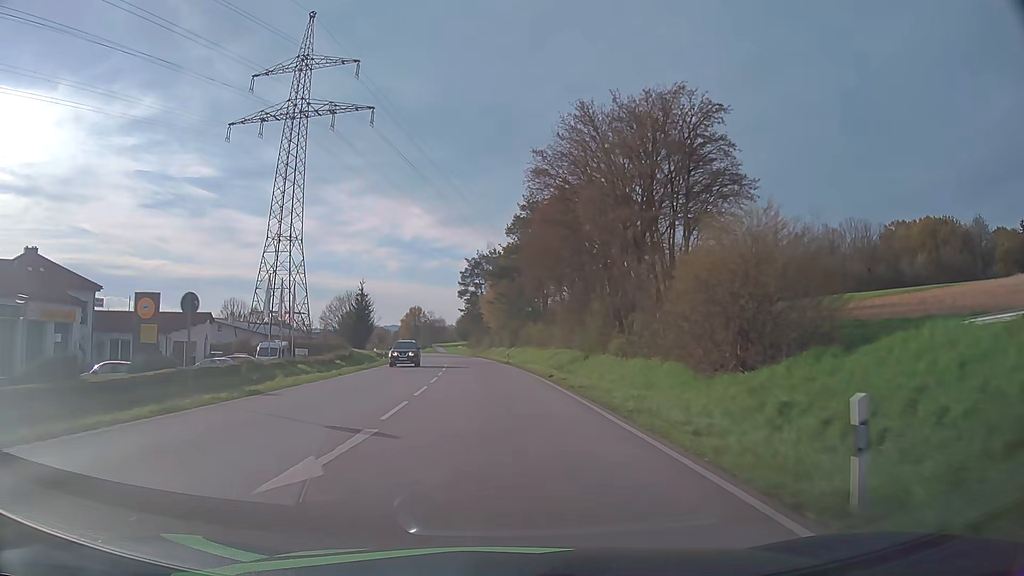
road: primary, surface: asphalt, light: Day
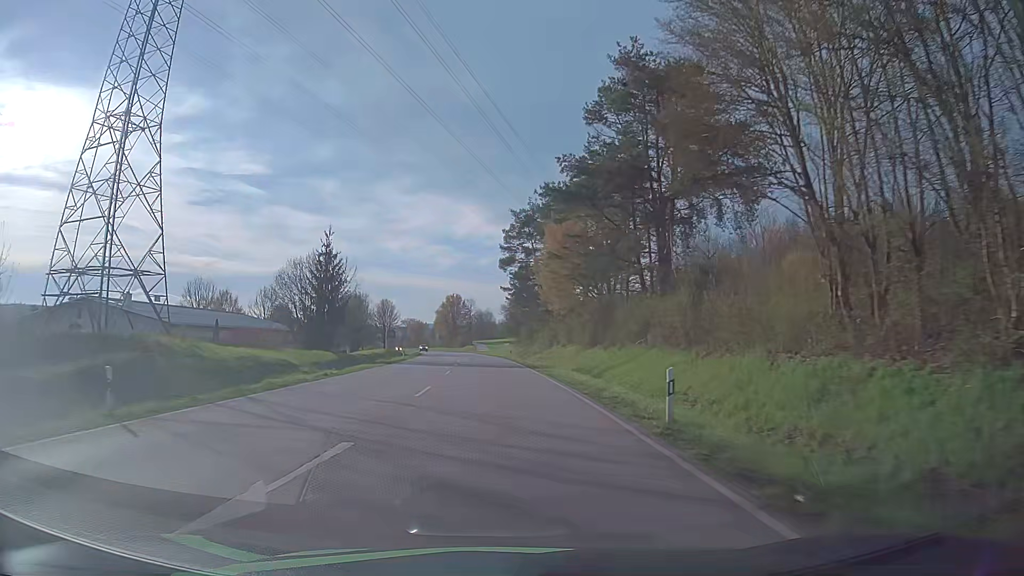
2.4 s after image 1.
(-1.6, +43.8) m; -4°
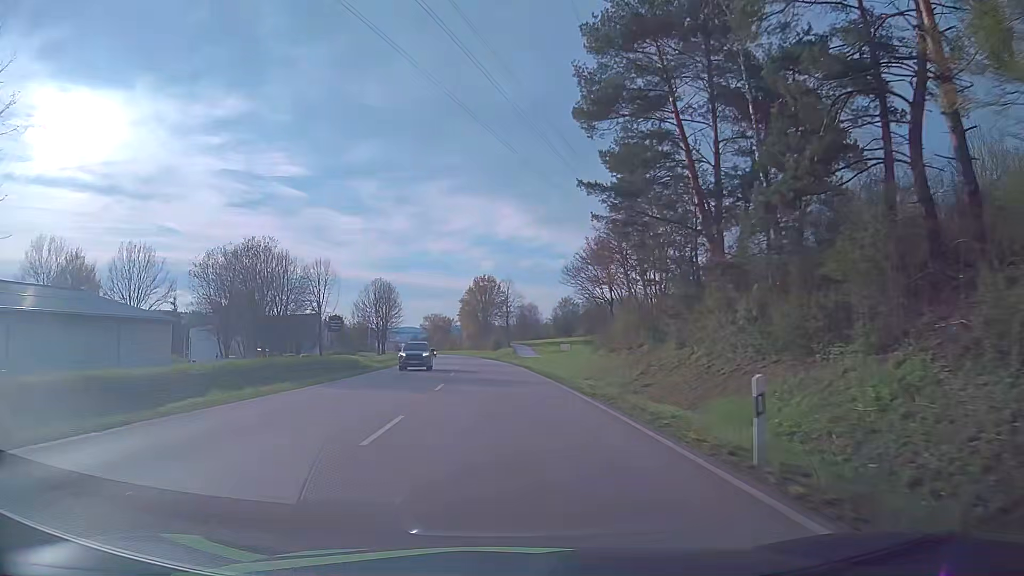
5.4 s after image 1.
(-2.0, +55.0) m; -4°
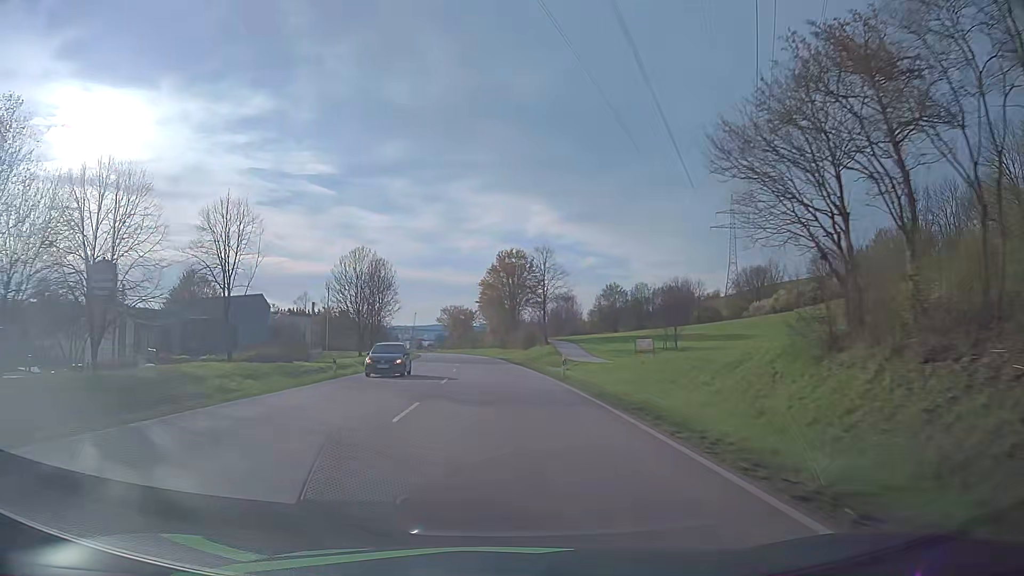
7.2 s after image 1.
(-0.5, +33.3) m; -3°
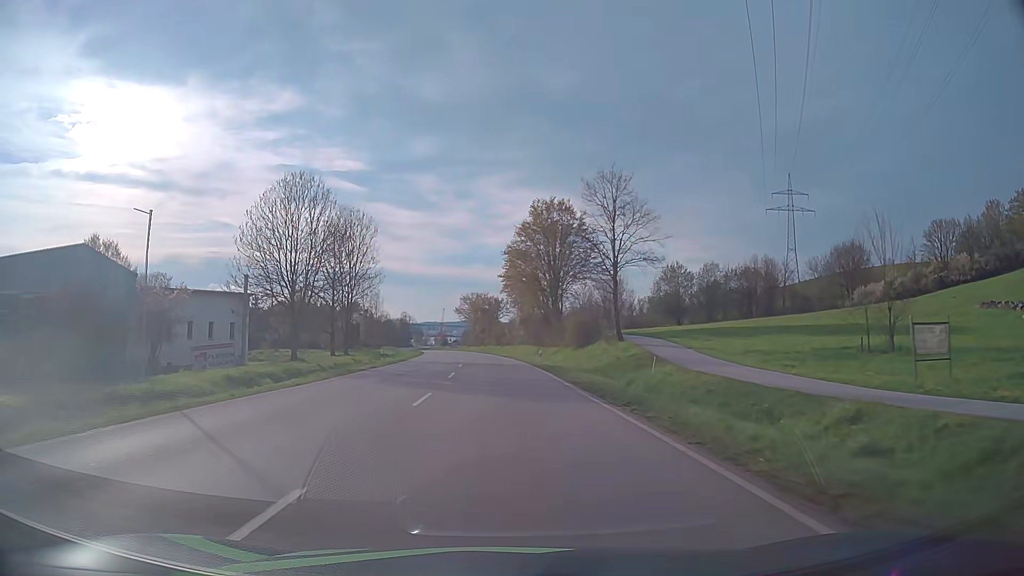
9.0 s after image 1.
(-0.5, +33.4) m; -2°
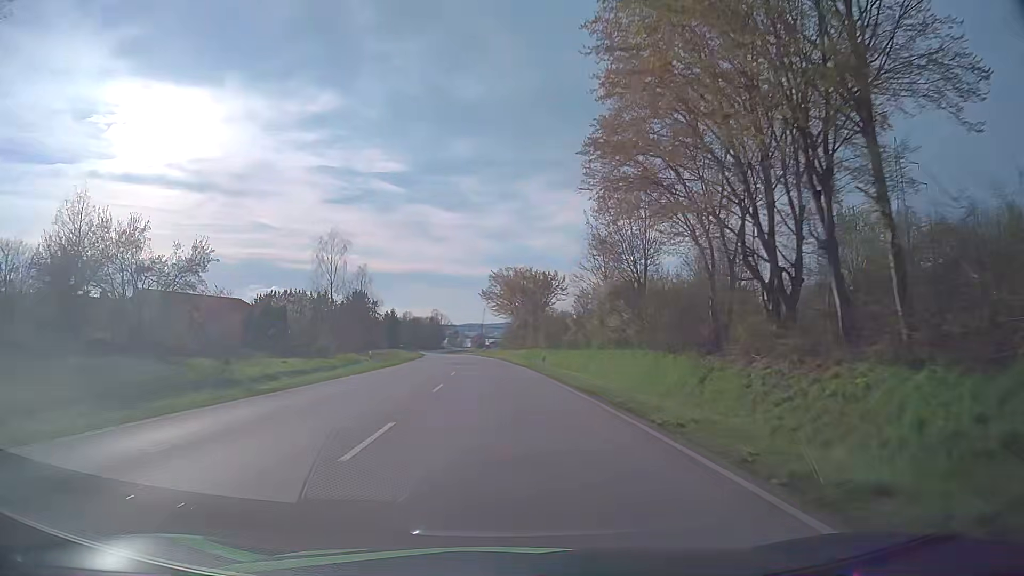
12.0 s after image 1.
(-1.5, +54.6) m; -4°
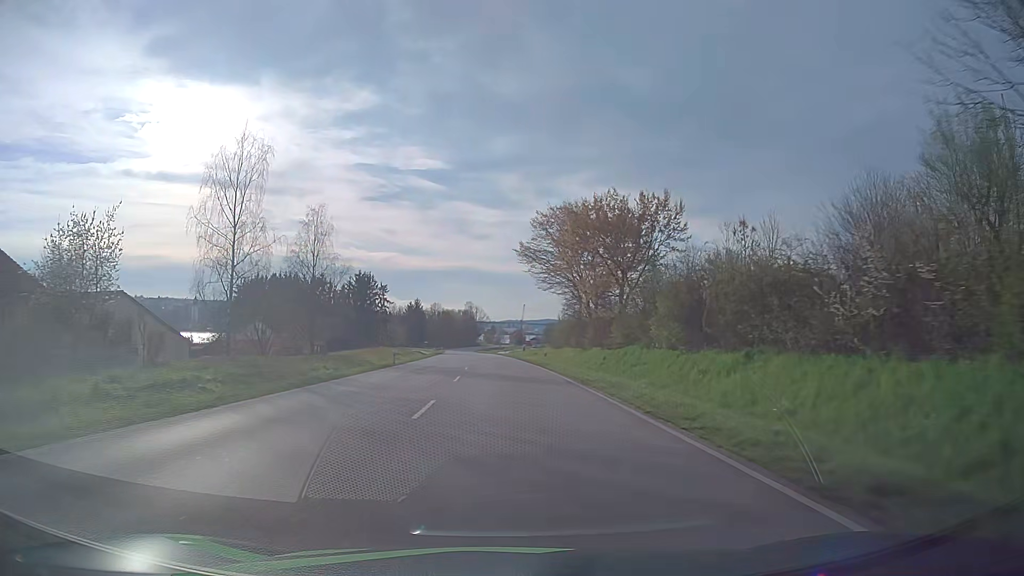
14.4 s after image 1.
(-1.1, +43.4) m; -3°
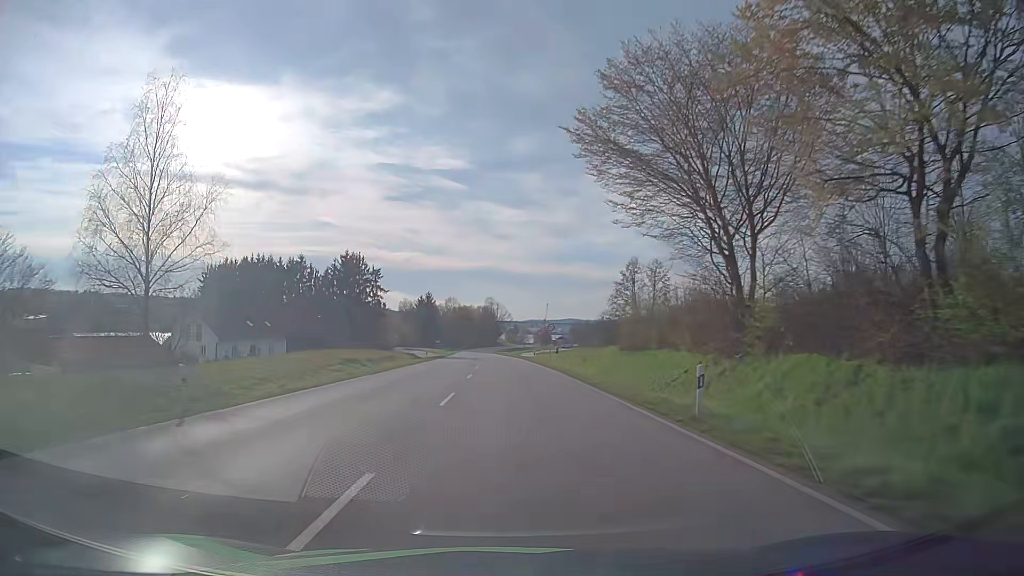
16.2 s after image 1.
(-0.6, +32.9) m; -2°
(0, +10) (0, +20) (0, +30) (0, +40) (0, +50) (-1, +60) (-1, +70) (-1, +80) (-2, +90) (-2, +100) m
